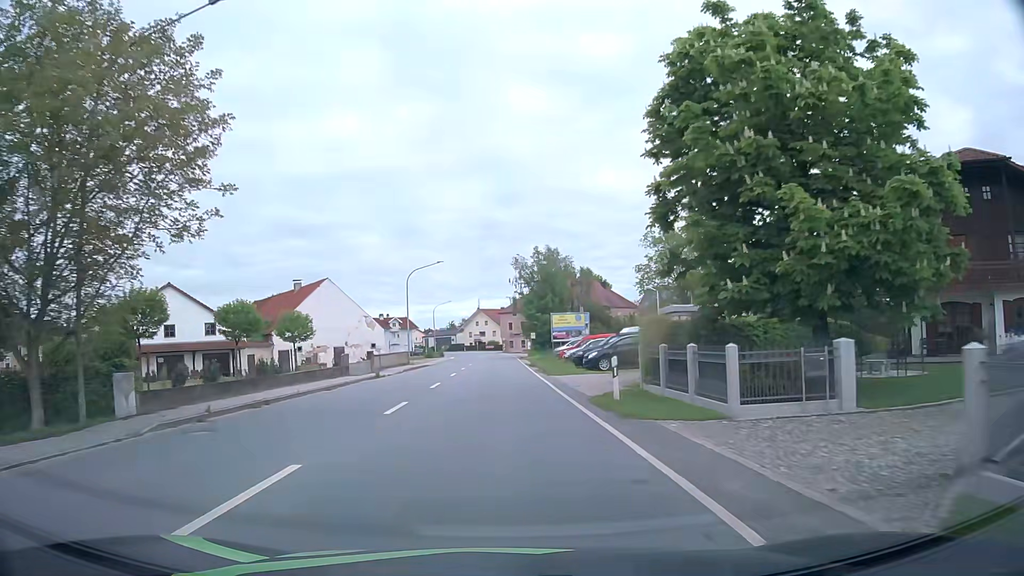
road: primary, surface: asphalt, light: Day
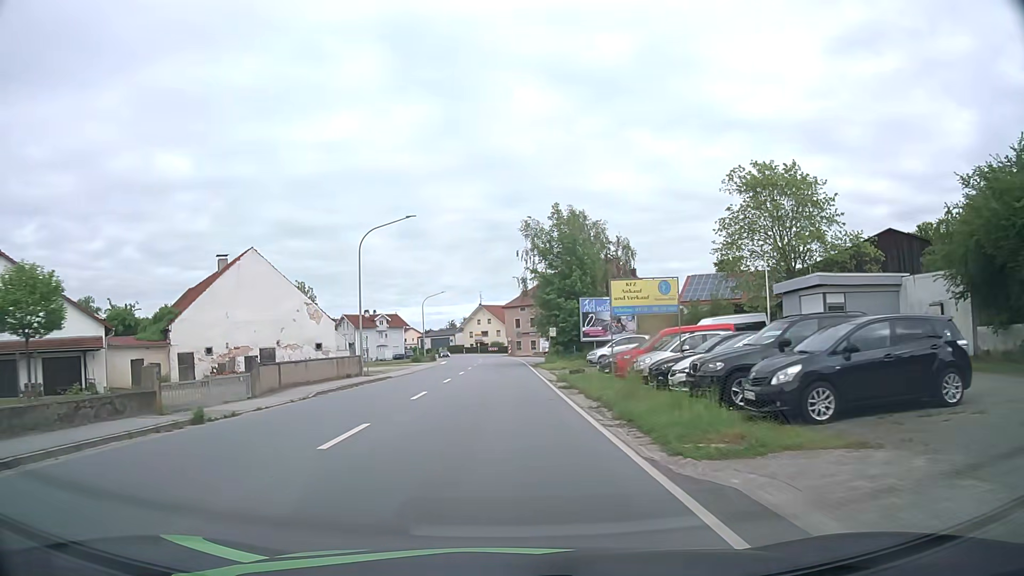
(+0.1, +22.7) m; -1°
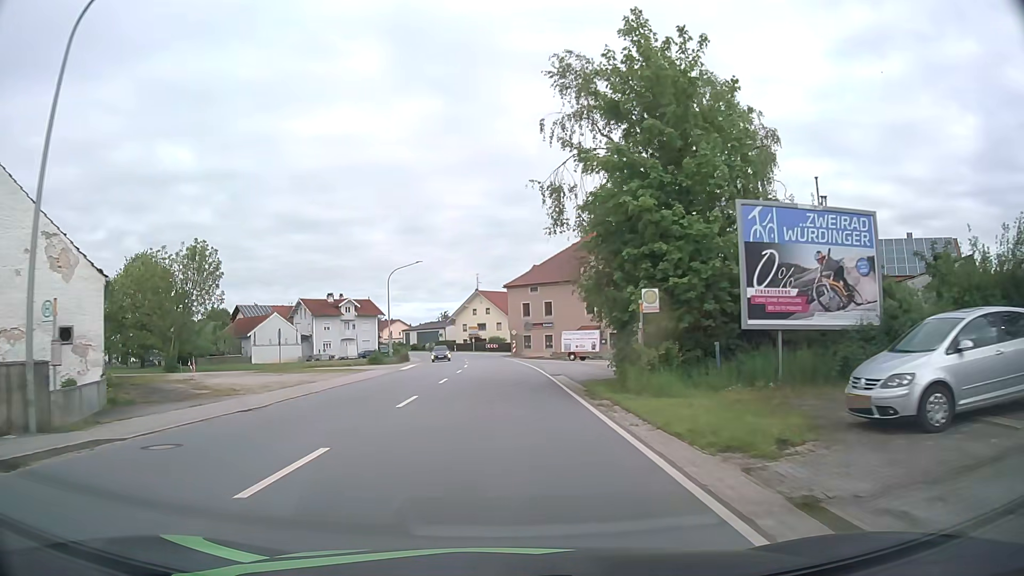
(0.0, +30.4) m; 0°
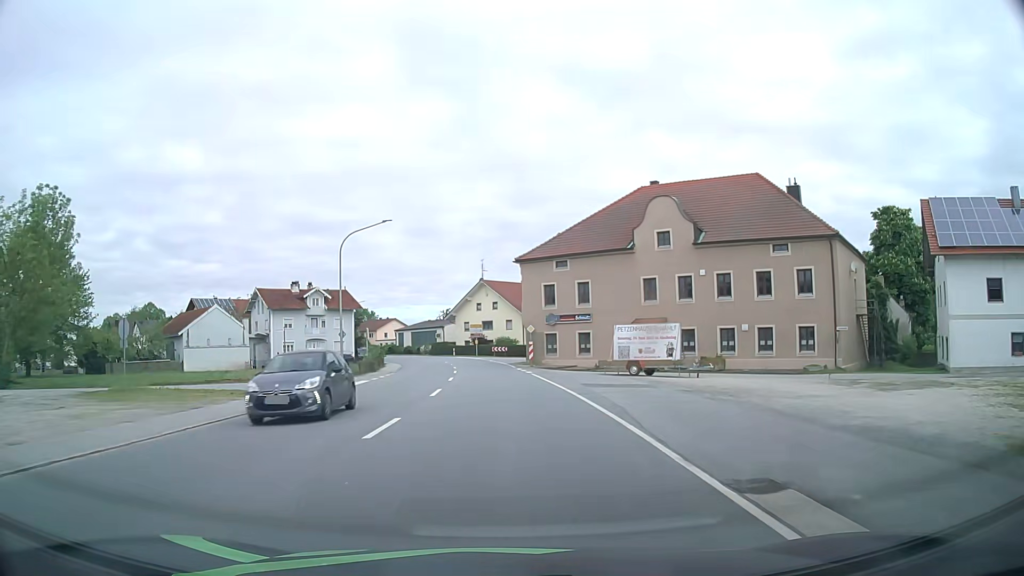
(-0.1, +22.9) m; -1°
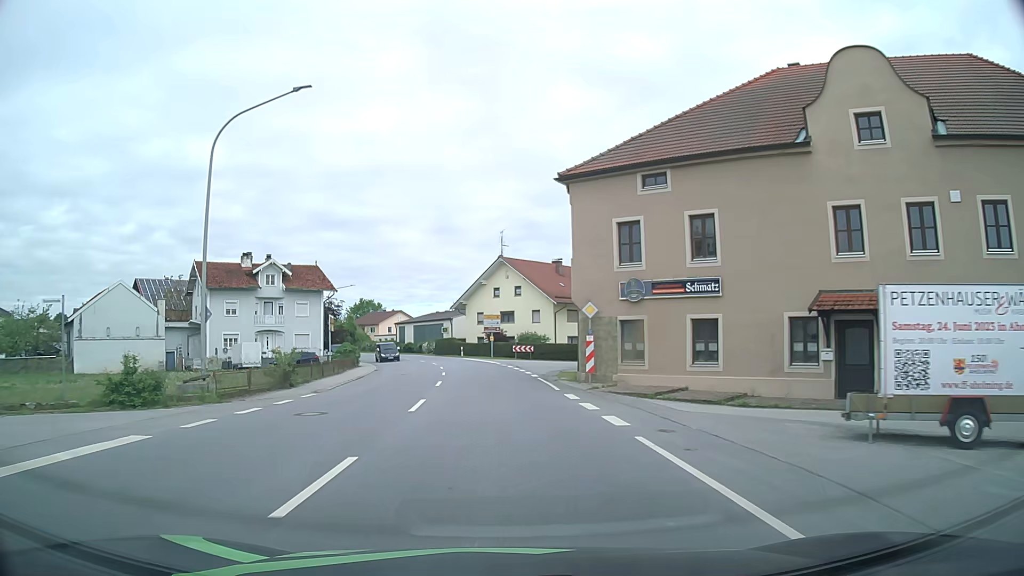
(-0.4, +22.9) m; -2°
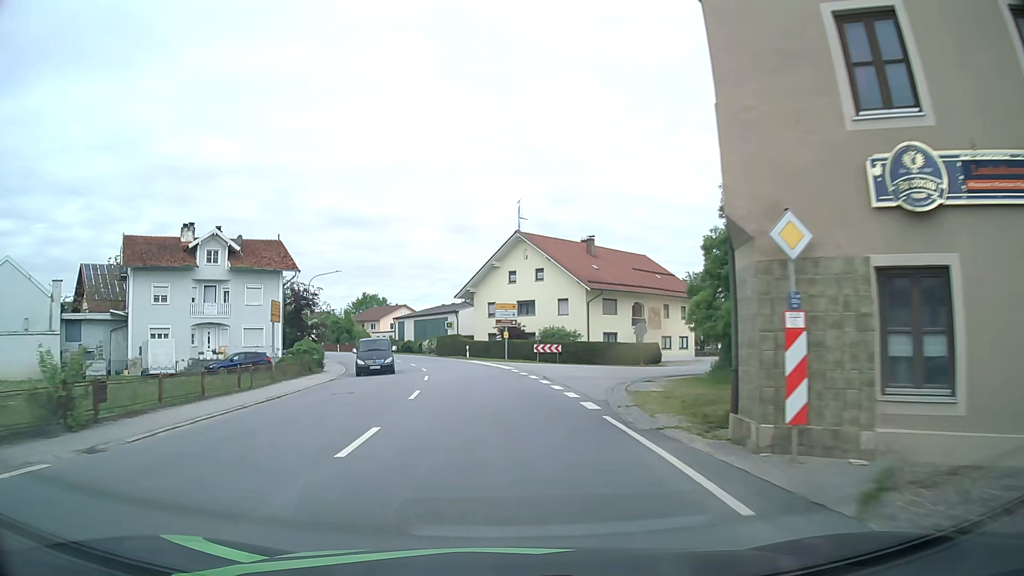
(-0.2, +15.3) m; -1°
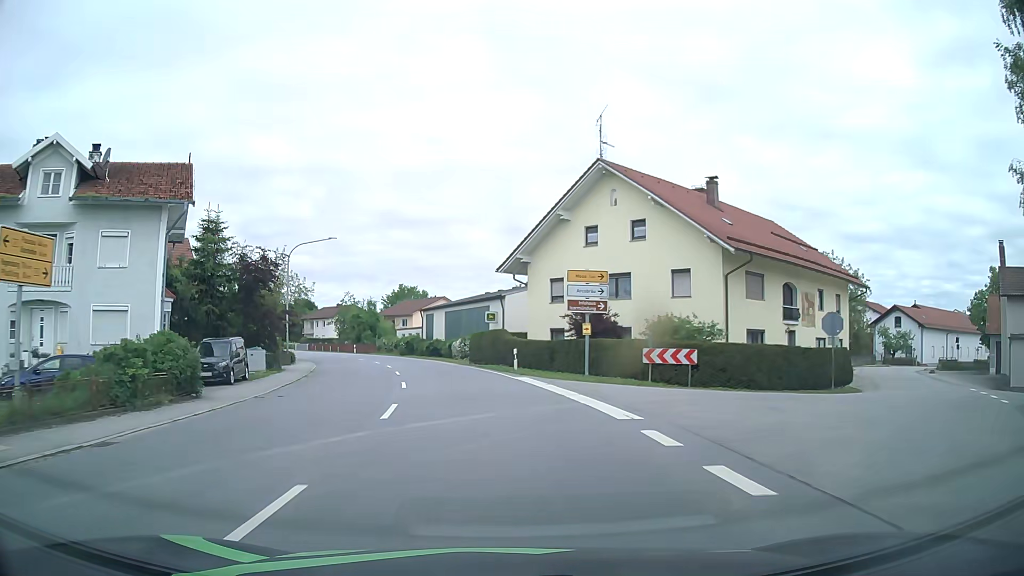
(-0.8, +22.8) m; -4°
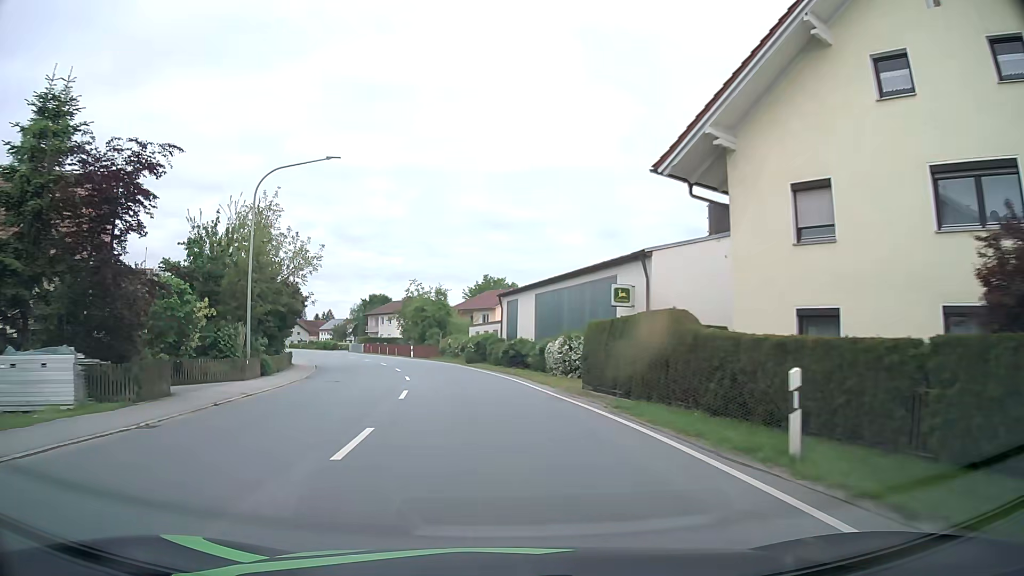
(-1.6, +22.7) m; -8°
(0, +10) (-1, +20) (-3, +30) (-5, +40) (-8, +49) (-11, +59) (-15, +68) (-19, +77) (-24, +86) (-29, +94) m
